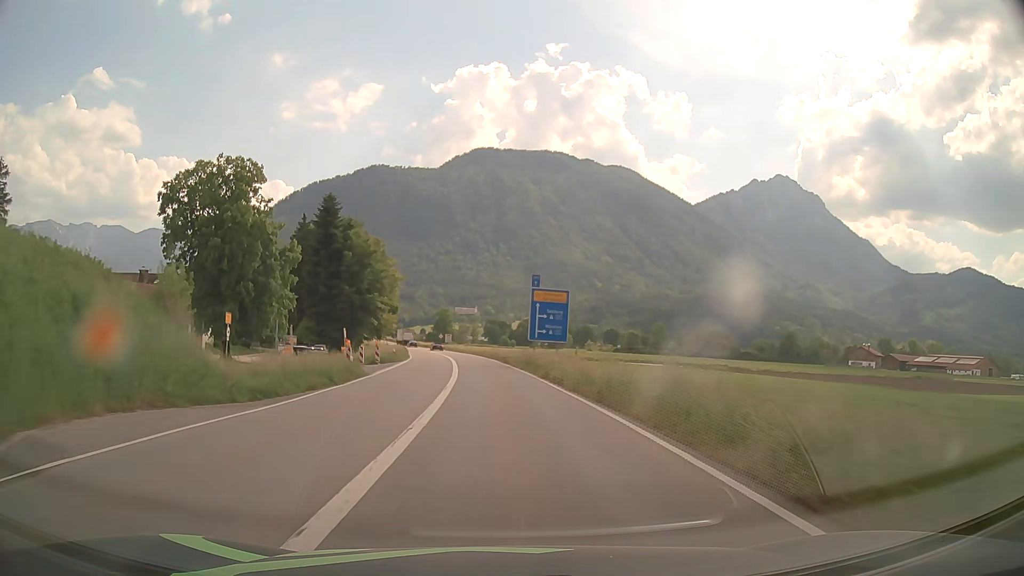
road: primary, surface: asphalt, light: Day
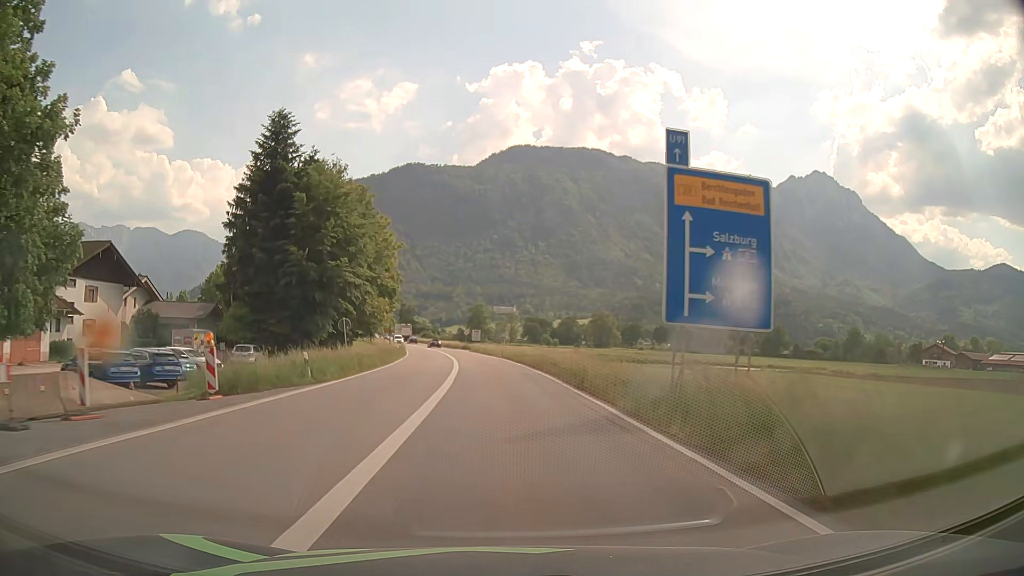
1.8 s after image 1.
(-0.8, +32.5) m; -3°
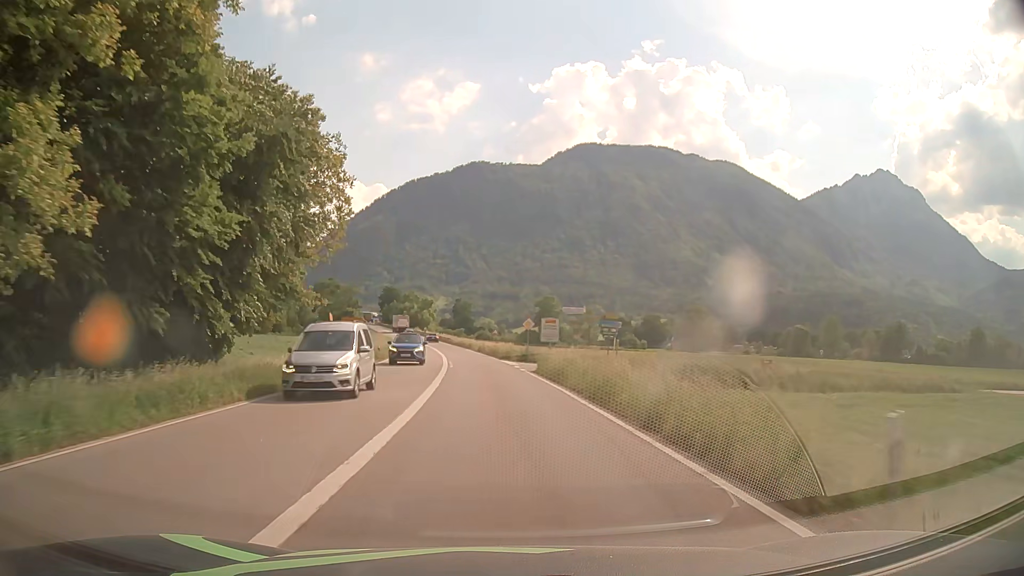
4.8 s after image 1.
(-2.5, +53.9) m; -6°
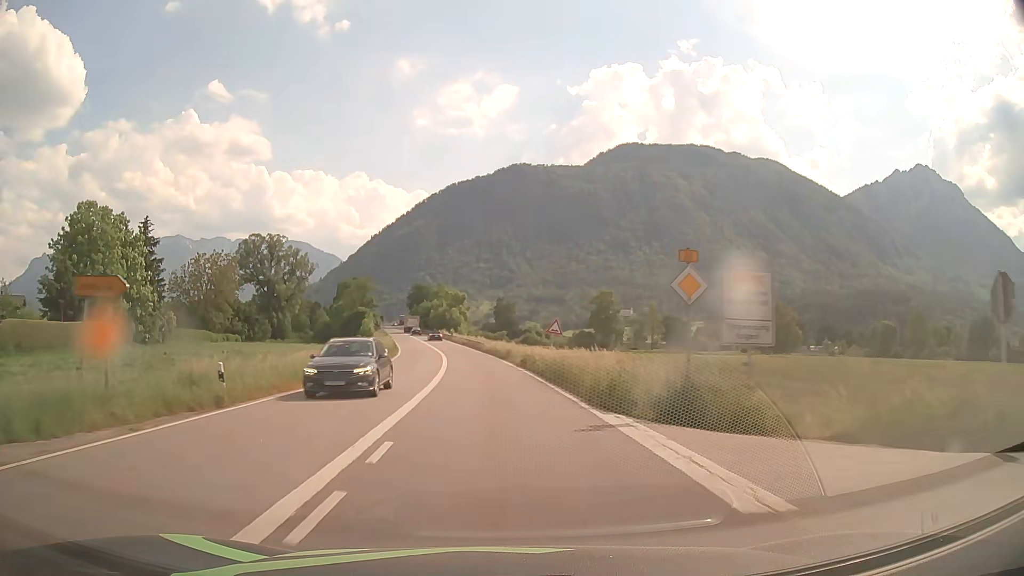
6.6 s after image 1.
(-1.1, +32.3) m; -4°
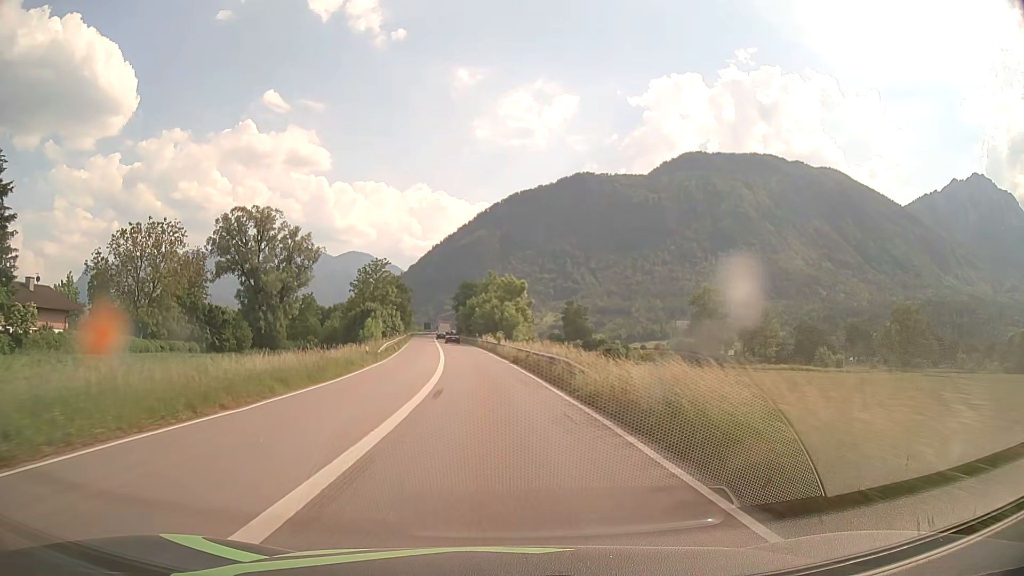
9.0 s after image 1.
(-1.9, +42.9) m; -5°
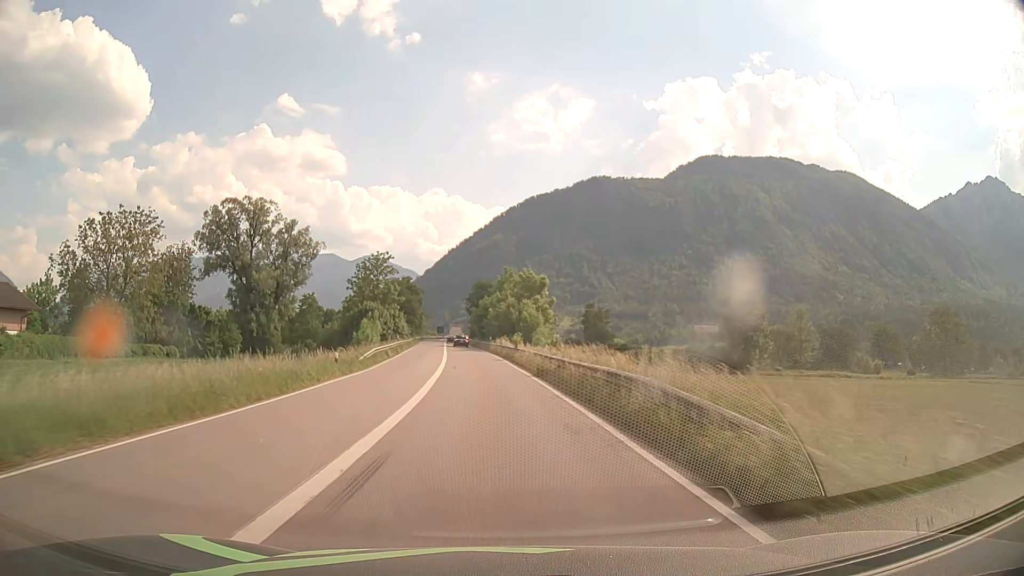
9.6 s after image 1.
(-0.1, +10.7) m; -1°
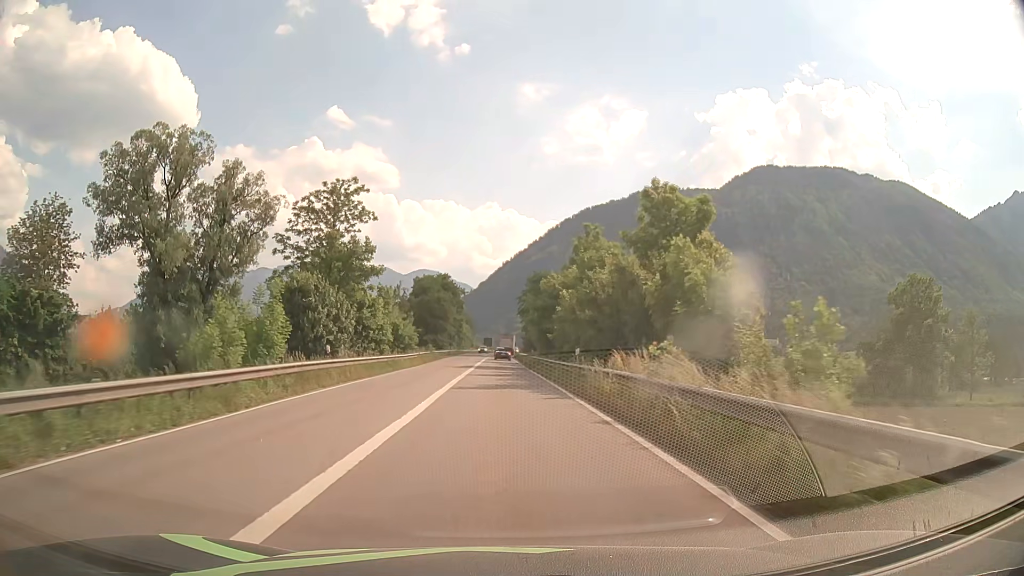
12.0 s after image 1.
(-1.8, +42.5) m; -5°
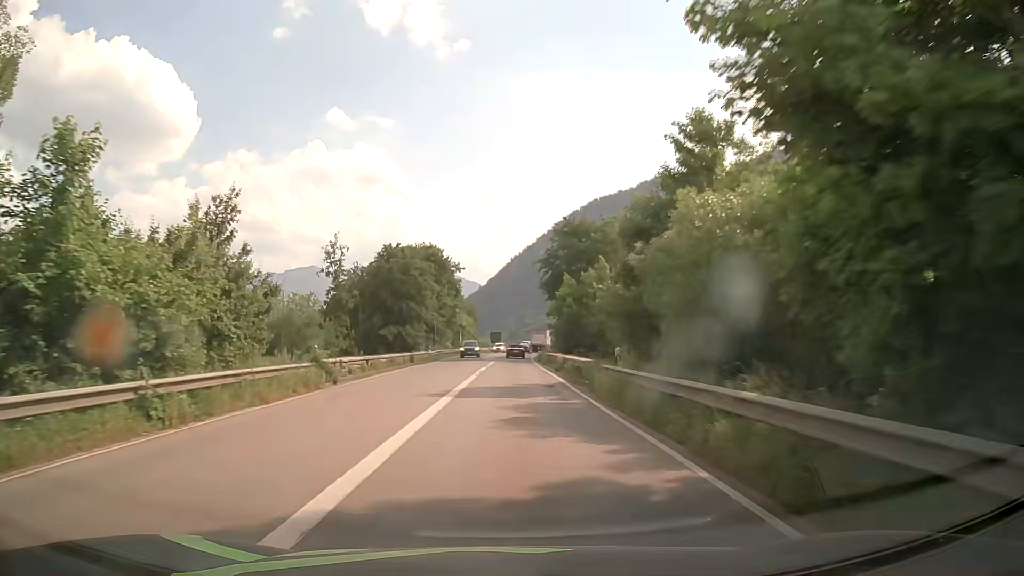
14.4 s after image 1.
(-0.4, +42.5) m; -1°
(0, +10) (0, +20) (0, +30) (0, +40) (0, +50) (0, +60) (+1, +70) (+1, +80) (+2, +90) (+3, +100) m
